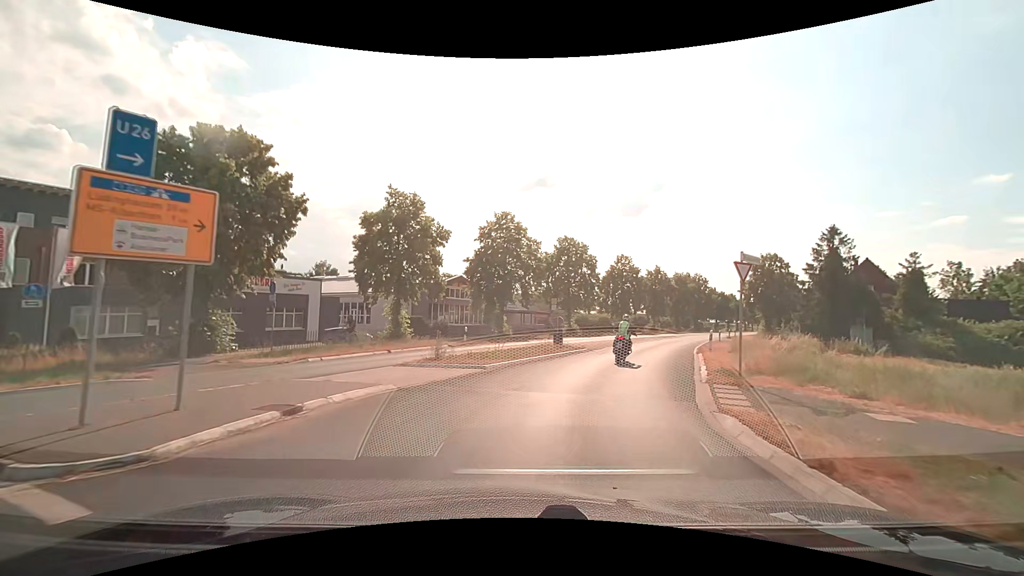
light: Day
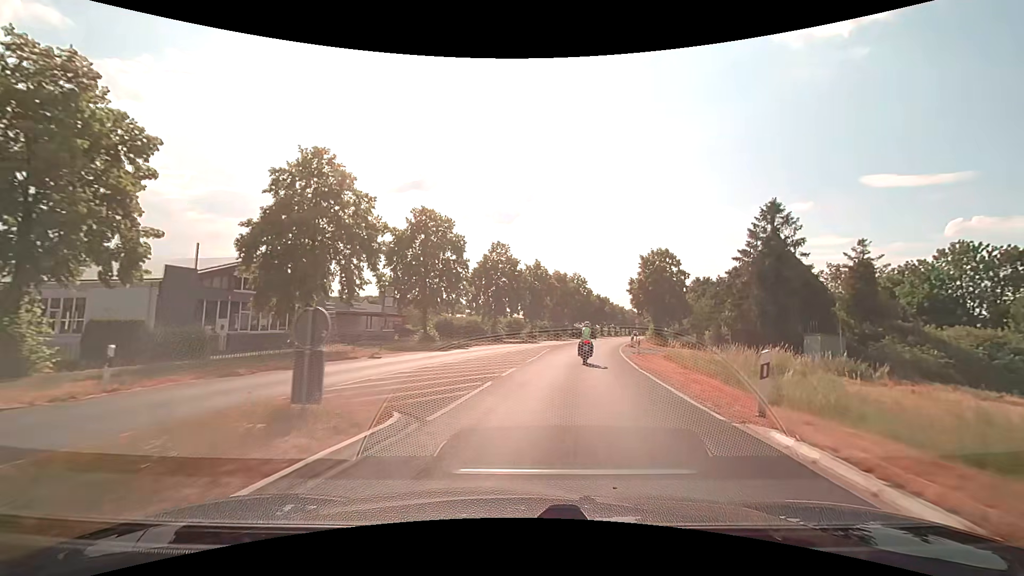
(+2.9, +17.0) m; +17°
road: secondary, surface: asphalt
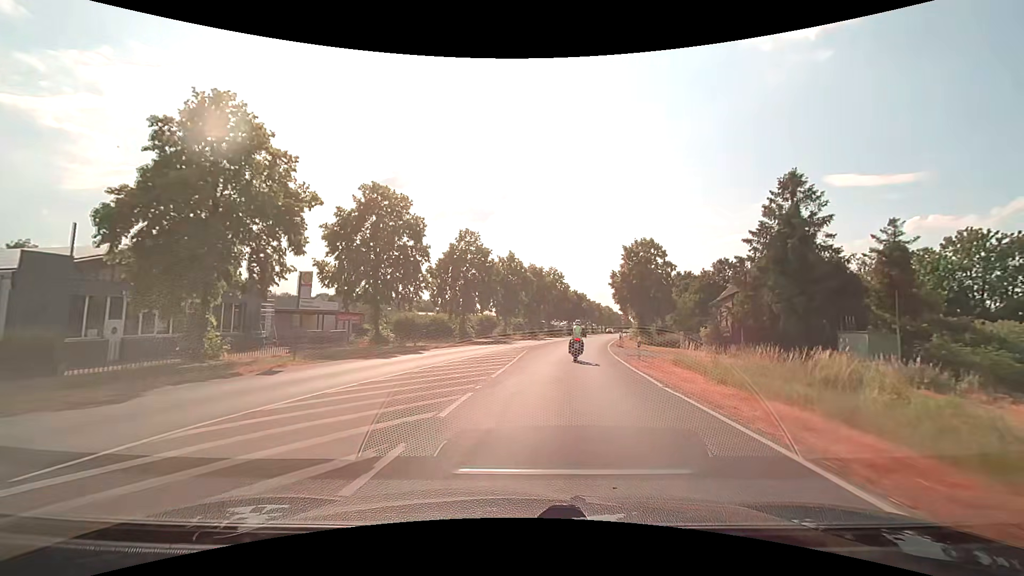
(+0.1, +6.7) m; +2°
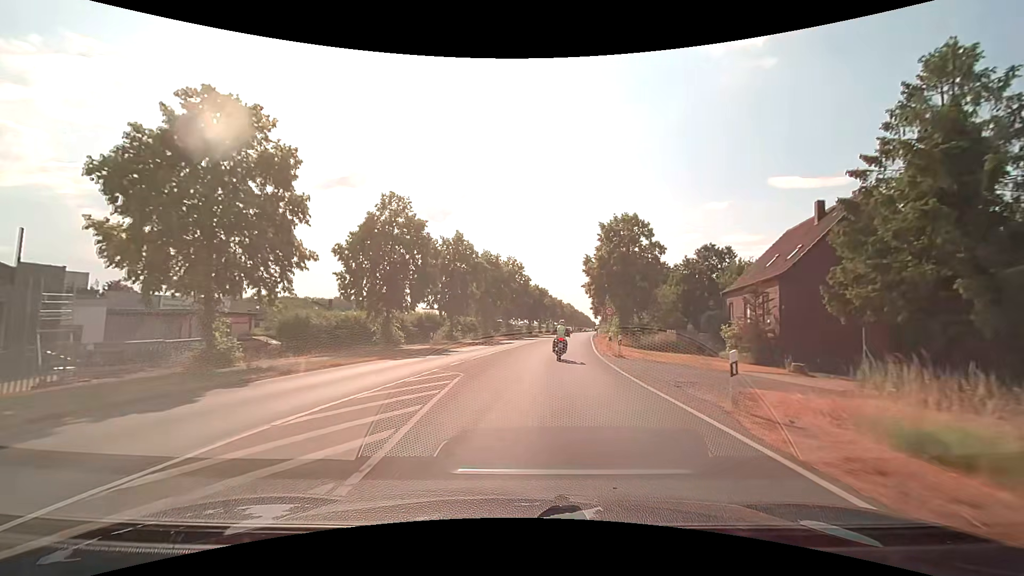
(+0.6, +14.5) m; +5°
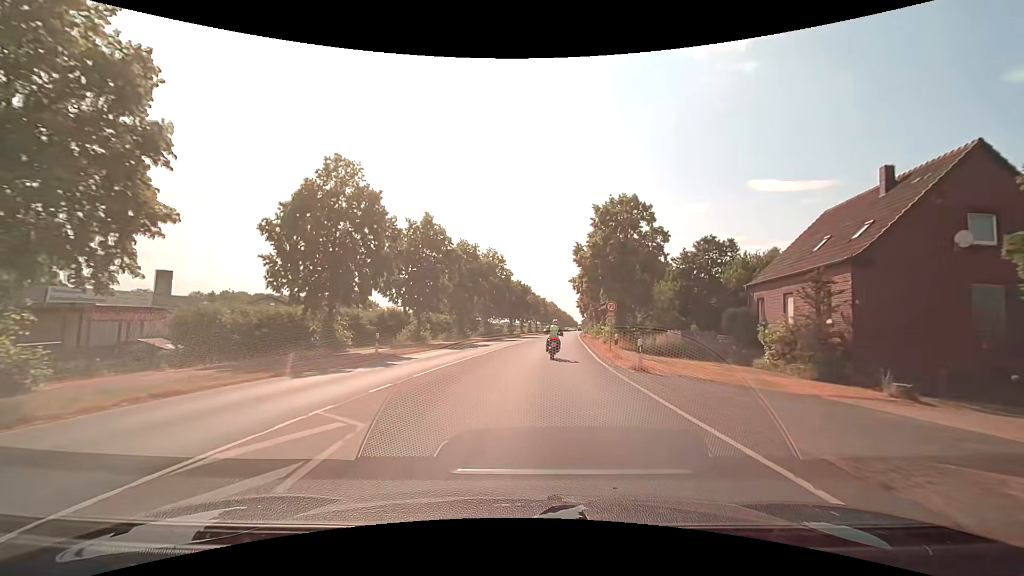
(+0.1, +7.7) m; +2°
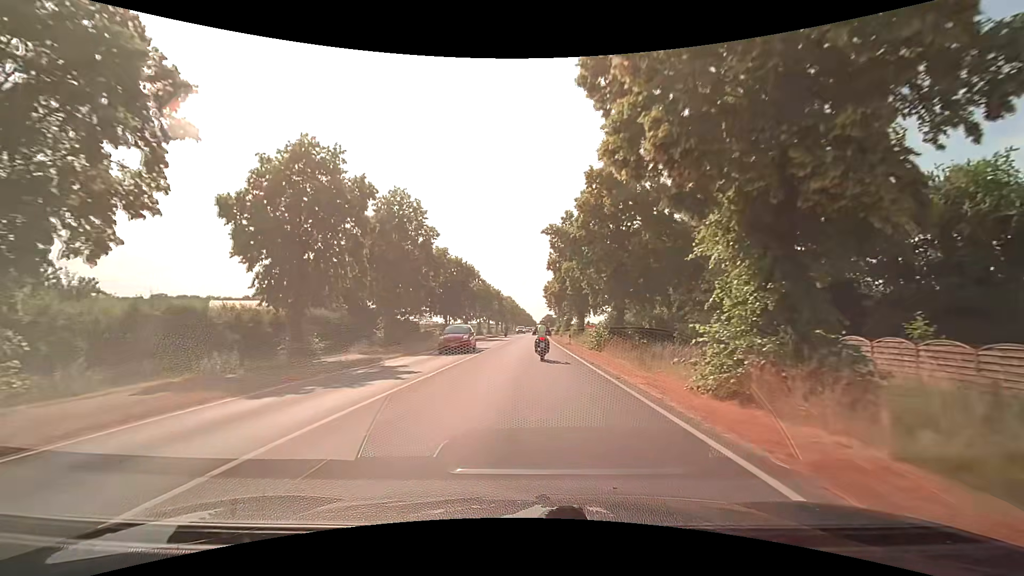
(+1.9, +33.3) m; +5°
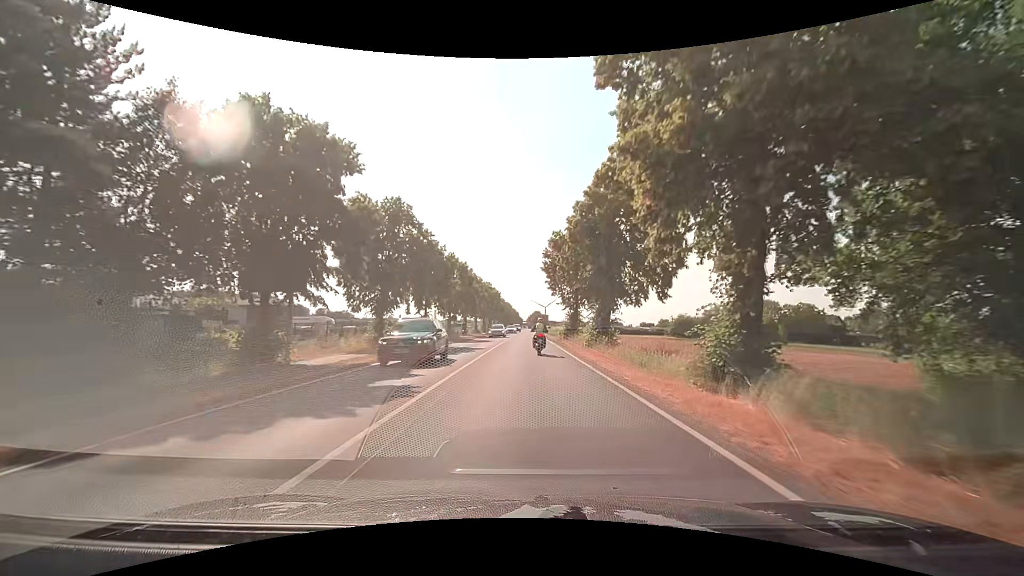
(+0.3, +42.9) m; +1°
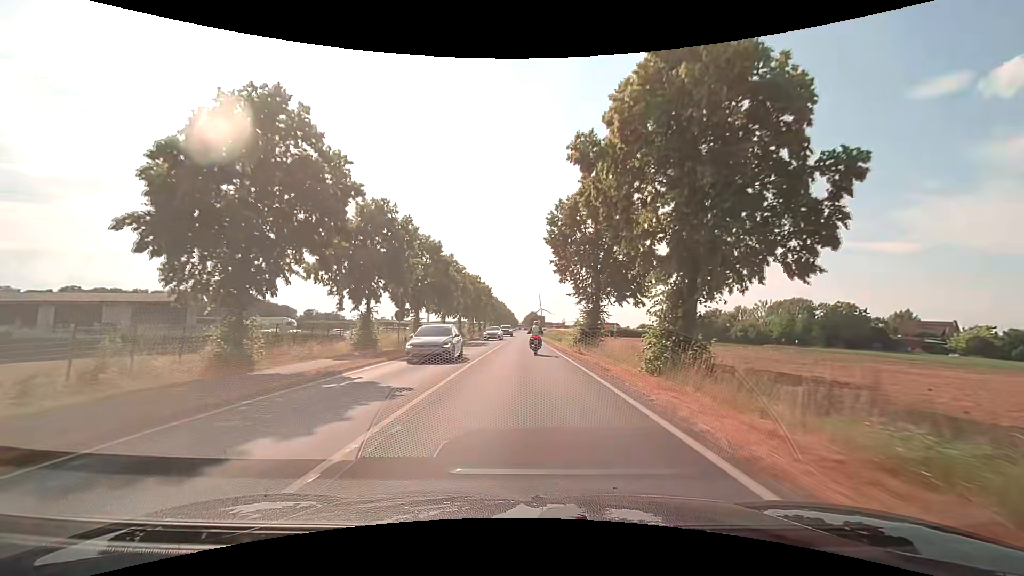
(+0.2, +17.9) m; +1°
(0, +10) (0, +20) (0, +30) (0, +40) (0, +50) (+1, +60) (+1, +70) (+1, +80) (+1, +90) (+1, +100) m
